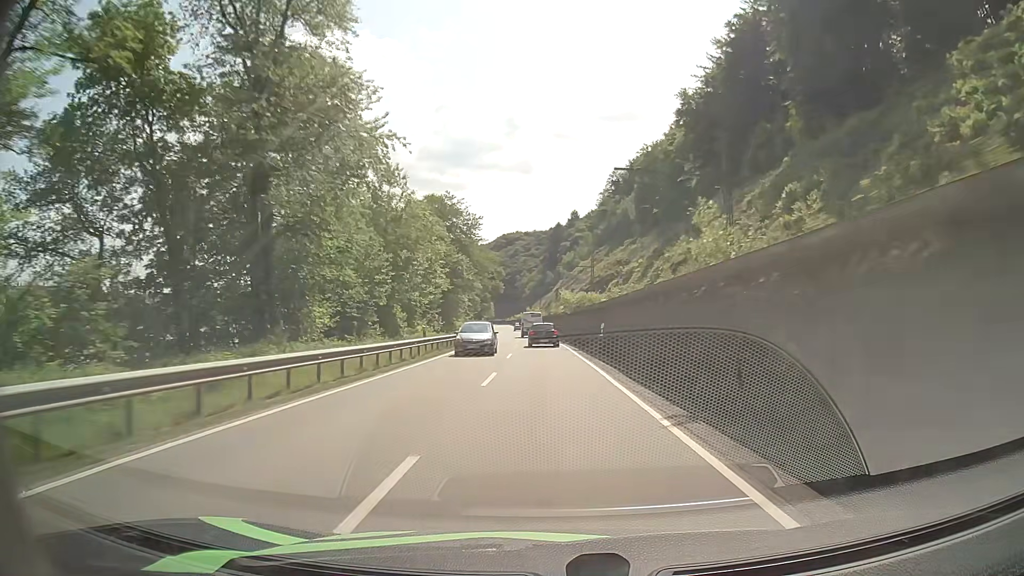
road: primary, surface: asphalt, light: Day
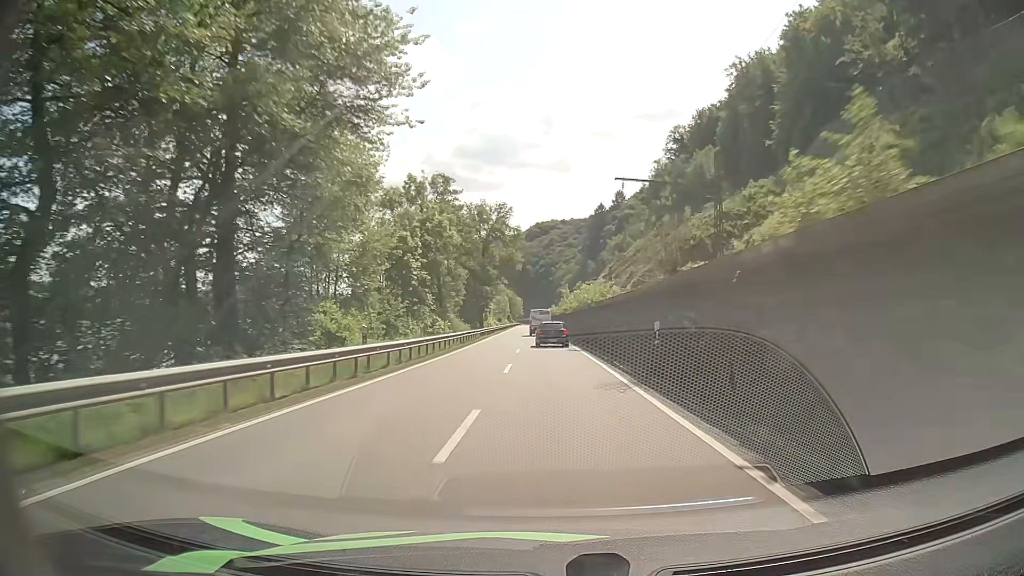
(-1.7, +67.8) m; -3°
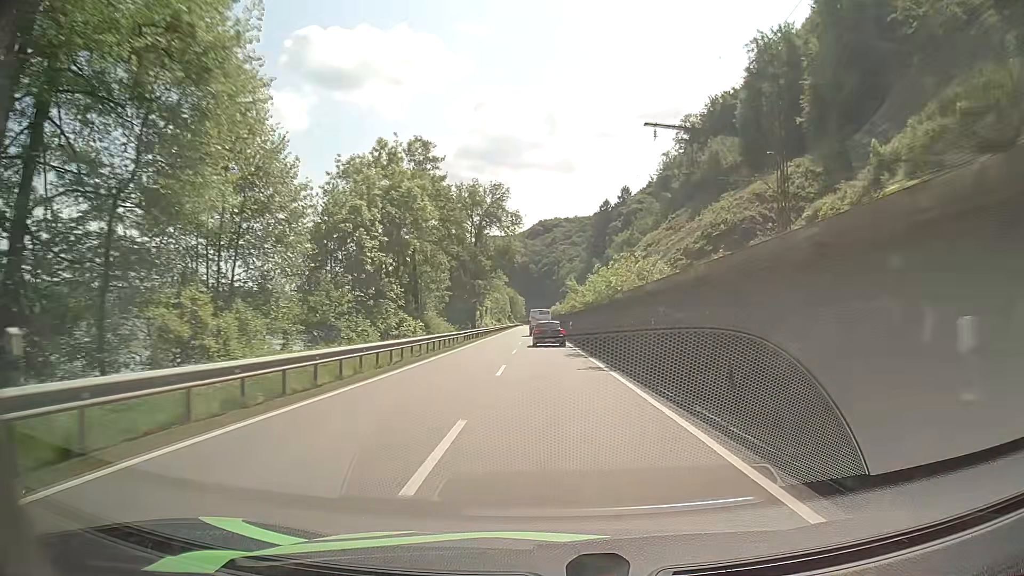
(0.0, +13.2) m; 0°
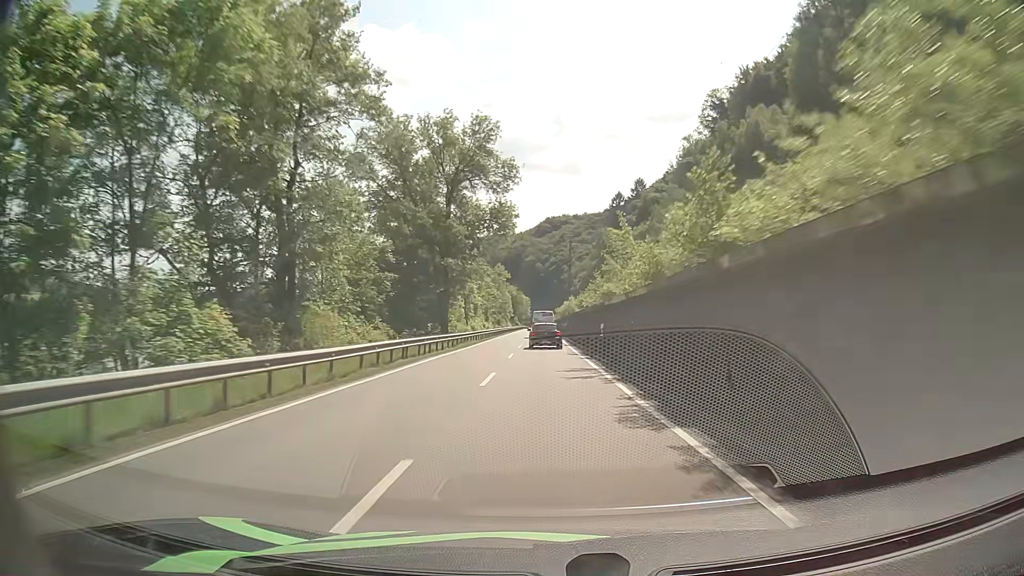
(-0.1, +26.5) m; -1°
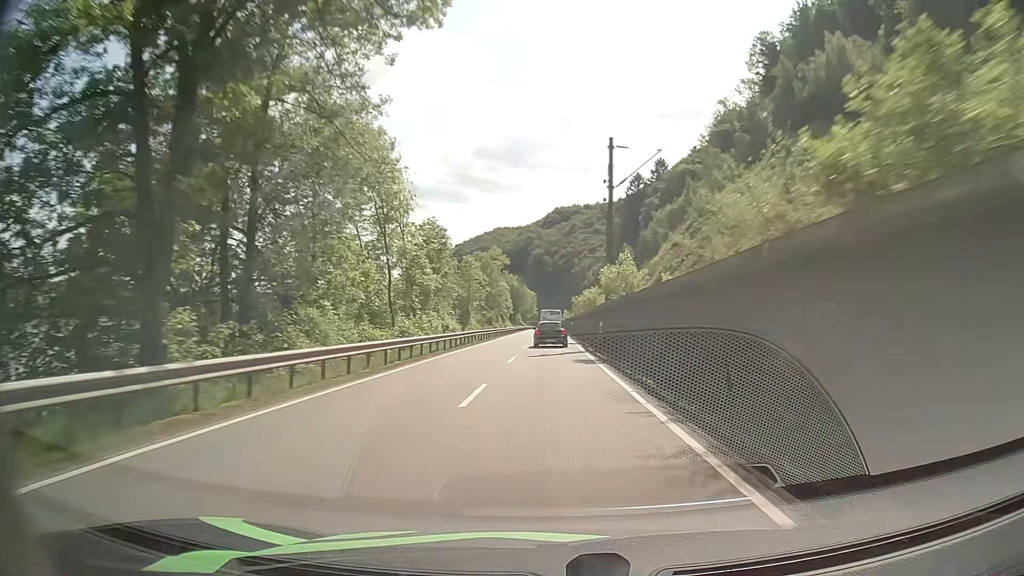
(-0.2, +39.7) m; 0°
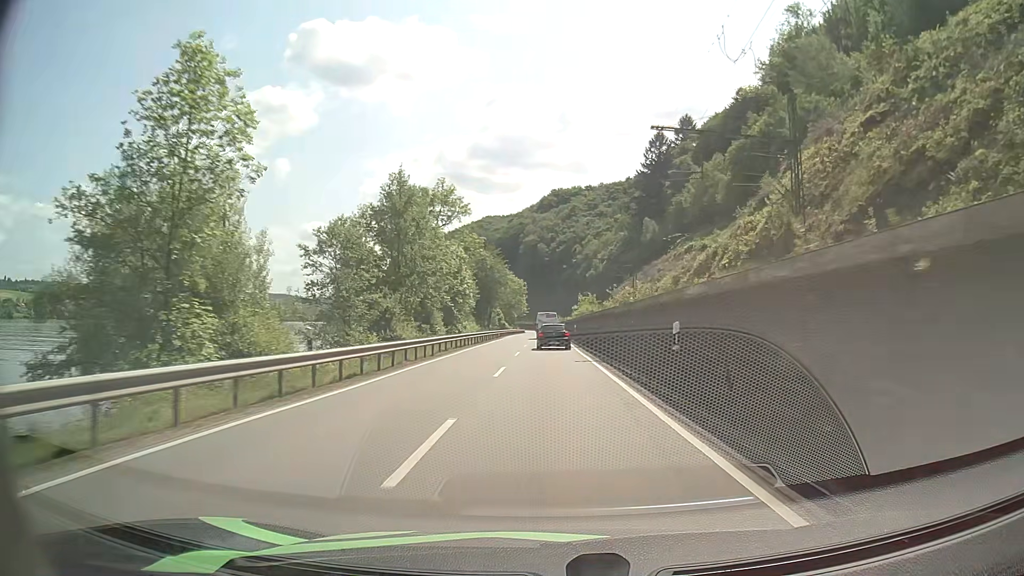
(-0.1, +64.8) m; 0°
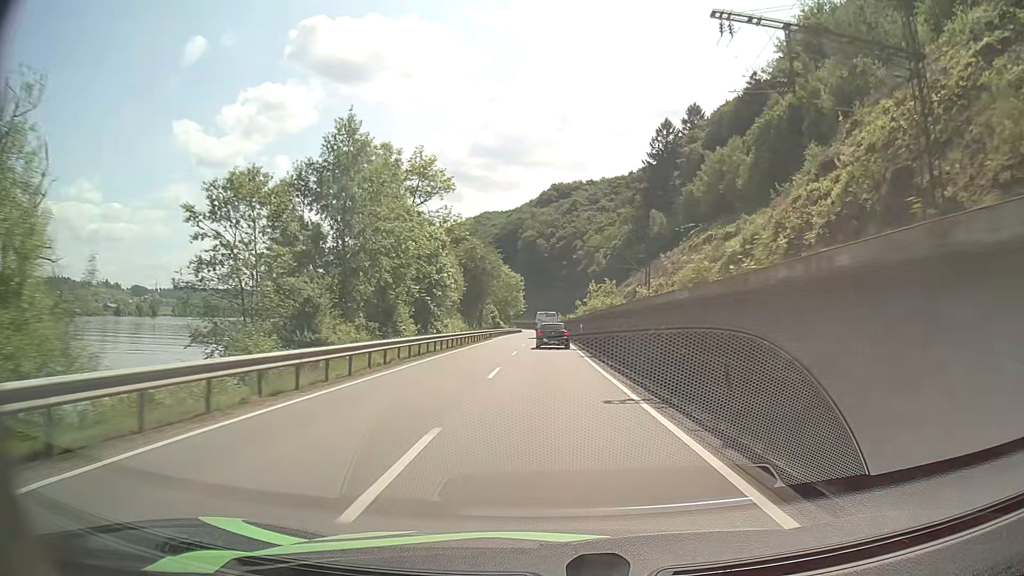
(0.0, +12.9) m; 0°
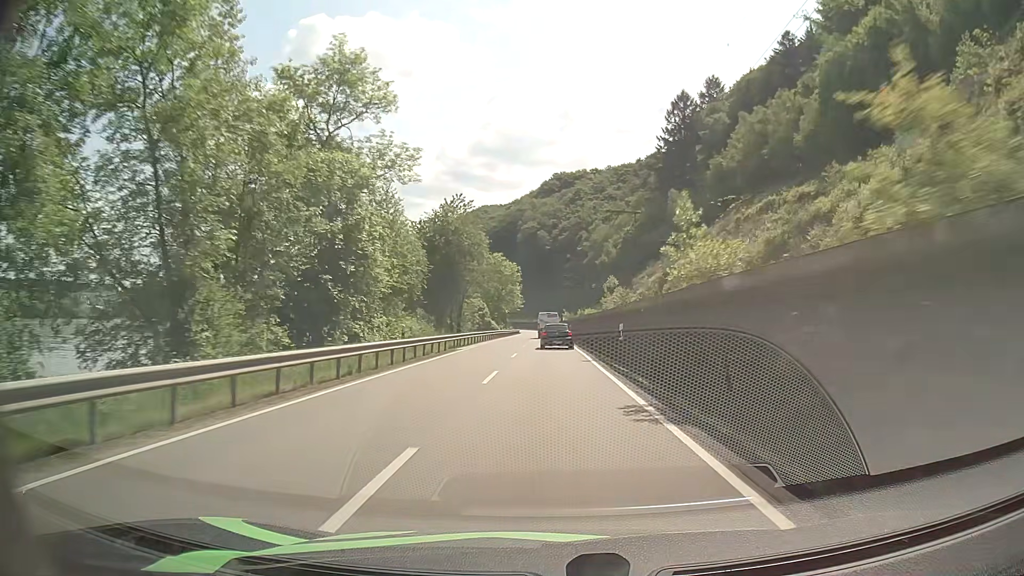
(0.0, +25.1) m; 0°
(0, +10) (0, +20) (0, +30) (0, +40) (0, +50) (0, +60) (0, +70) (0, +80) (0, +90) (0, +100) m
